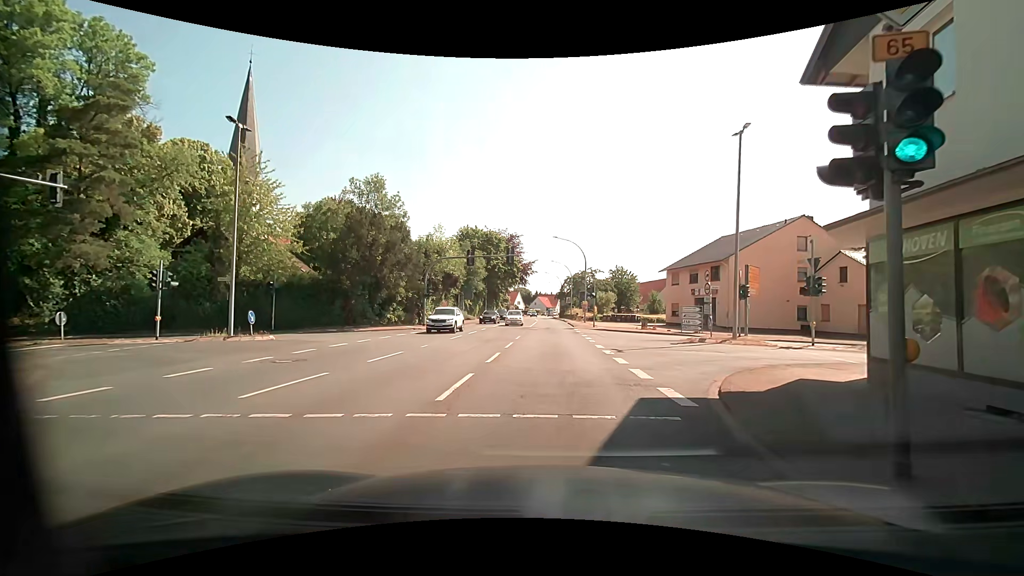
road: primary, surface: asphalt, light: Day
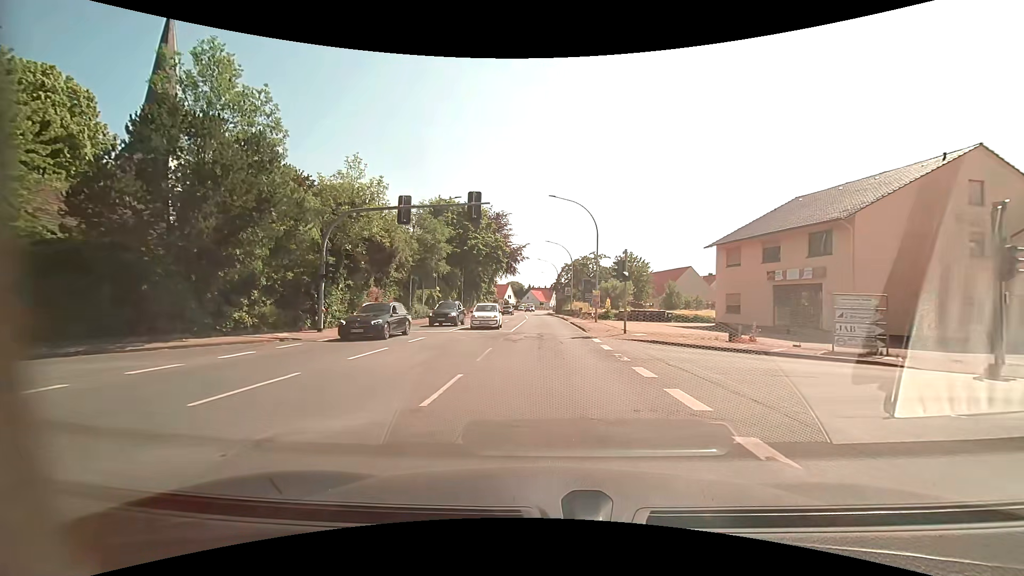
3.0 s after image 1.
(+0.1, +19.1) m; +1°
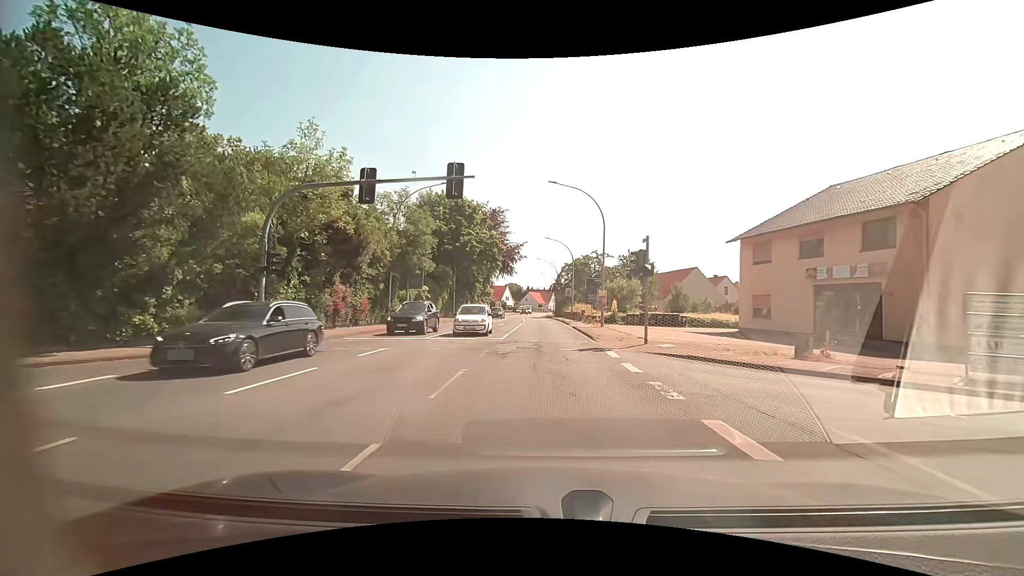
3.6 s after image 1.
(0.0, +5.0) m; 0°
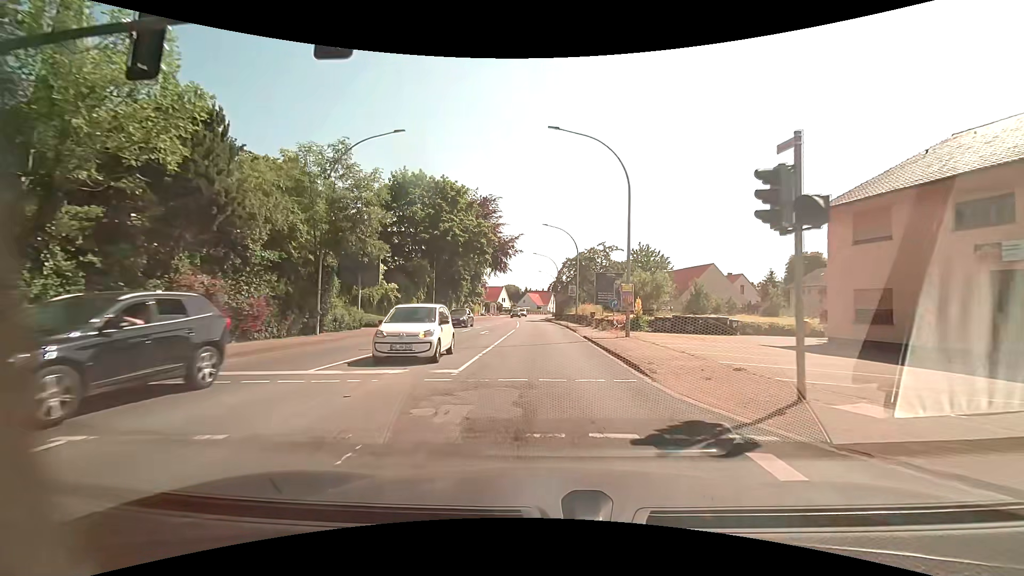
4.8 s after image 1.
(0.0, +10.8) m; 0°
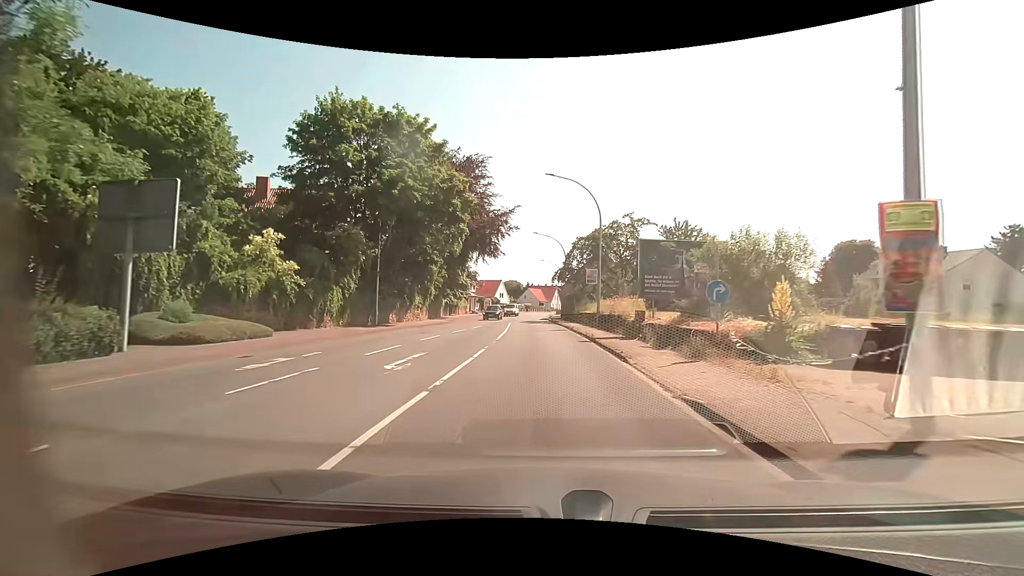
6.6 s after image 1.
(-0.1, +17.8) m; -1°
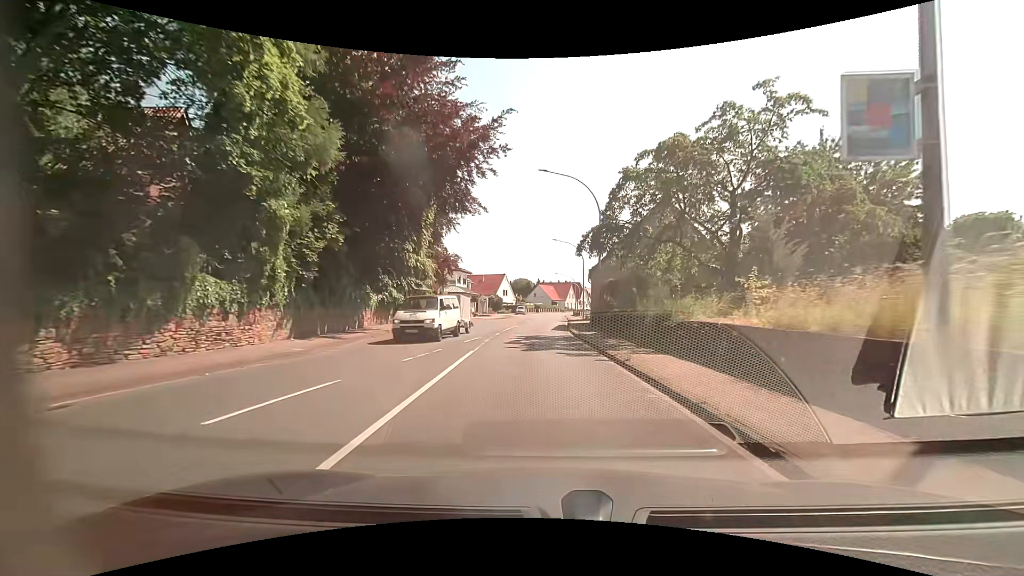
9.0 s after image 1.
(-0.2, +26.5) m; -1°
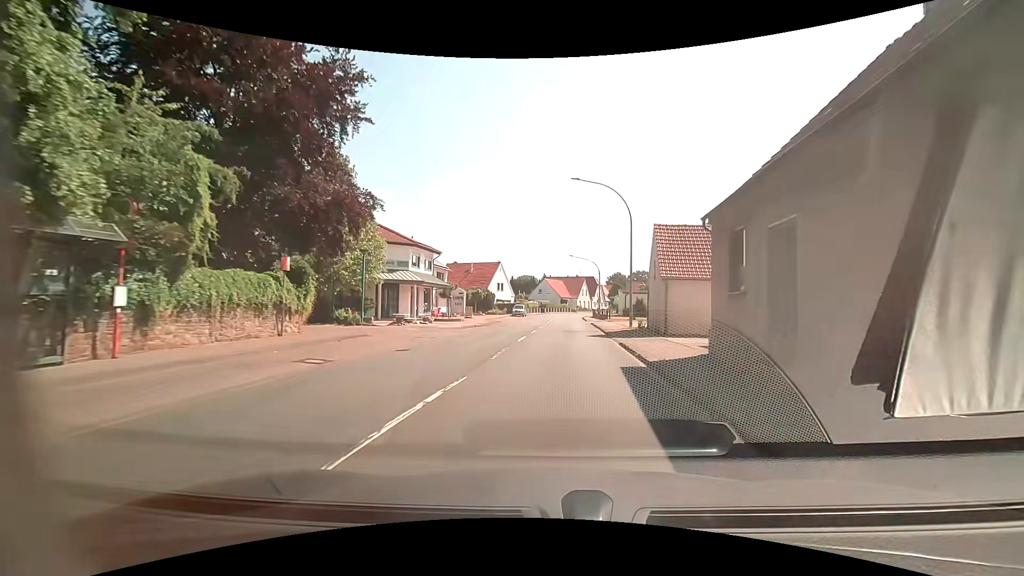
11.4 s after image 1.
(-0.3, +29.2) m; -1°
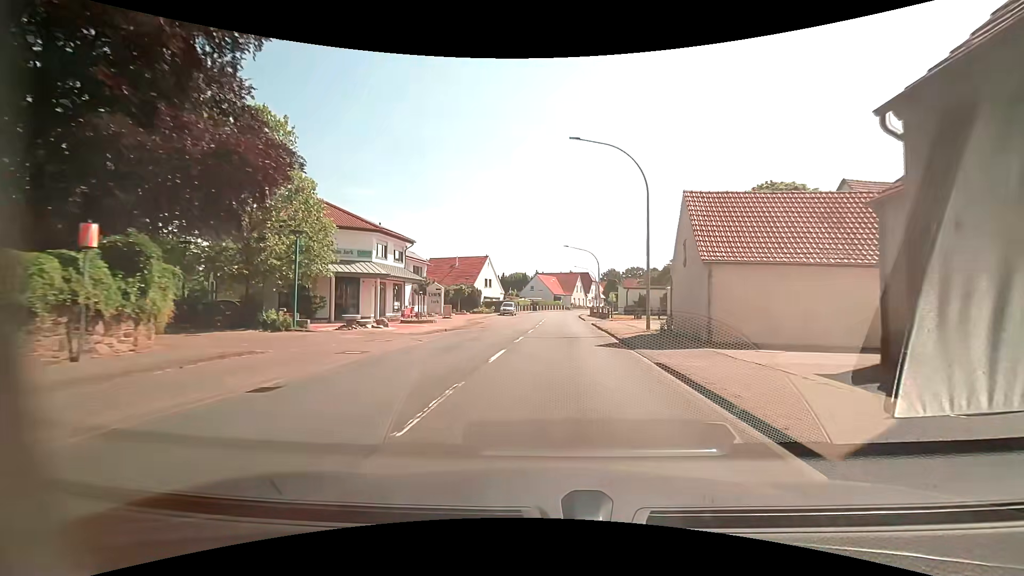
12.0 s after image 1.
(+0.1, +7.6) m; +1°
(0, +10) (+1, +20) (+1, +30) (+1, +40) (+2, +50) (+2, +60) (+3, +70) (+4, +80) (+6, +90) (+8, +99) m
